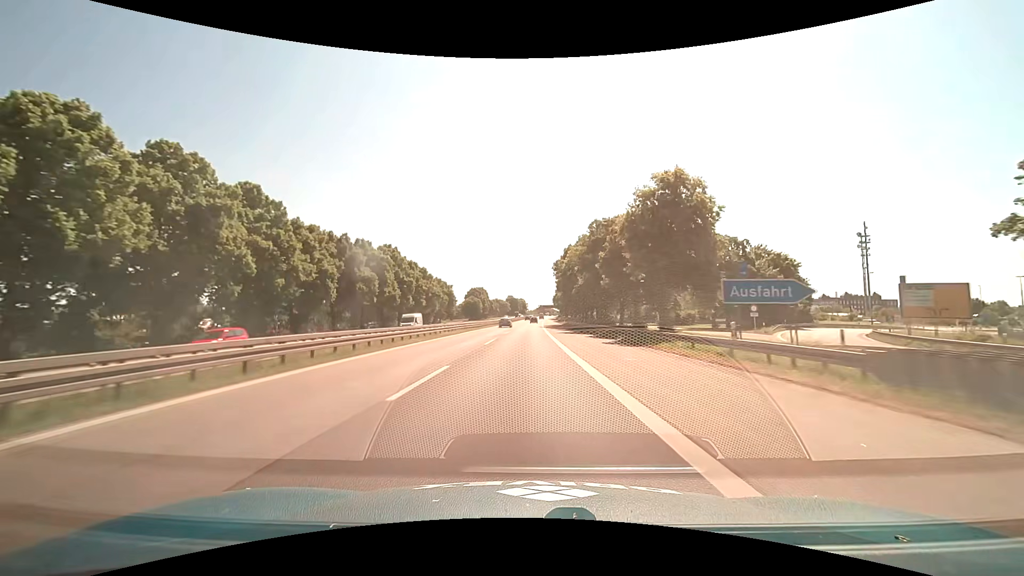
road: motorway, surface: asphalt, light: Day
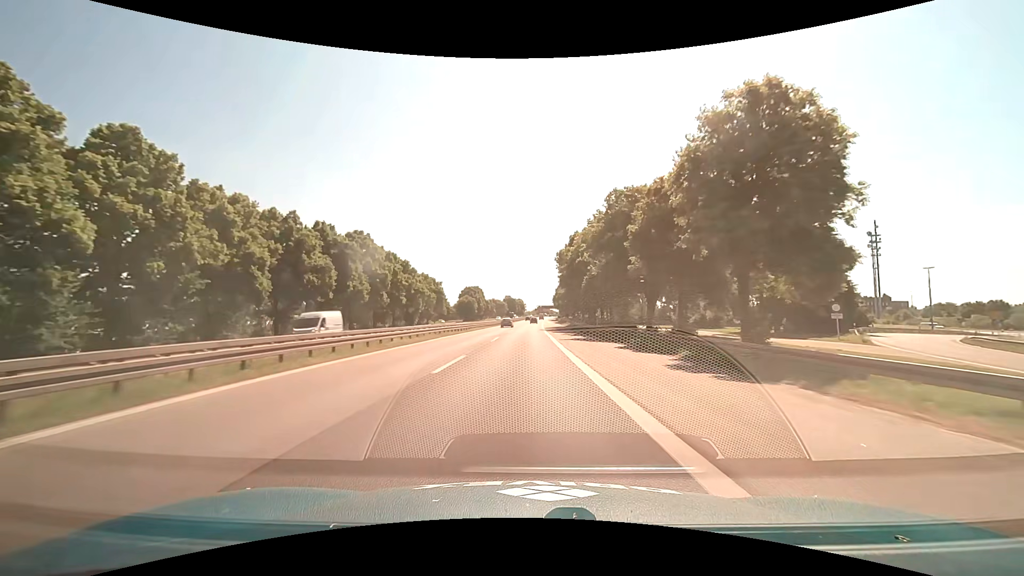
(0.0, +14.0) m; 0°
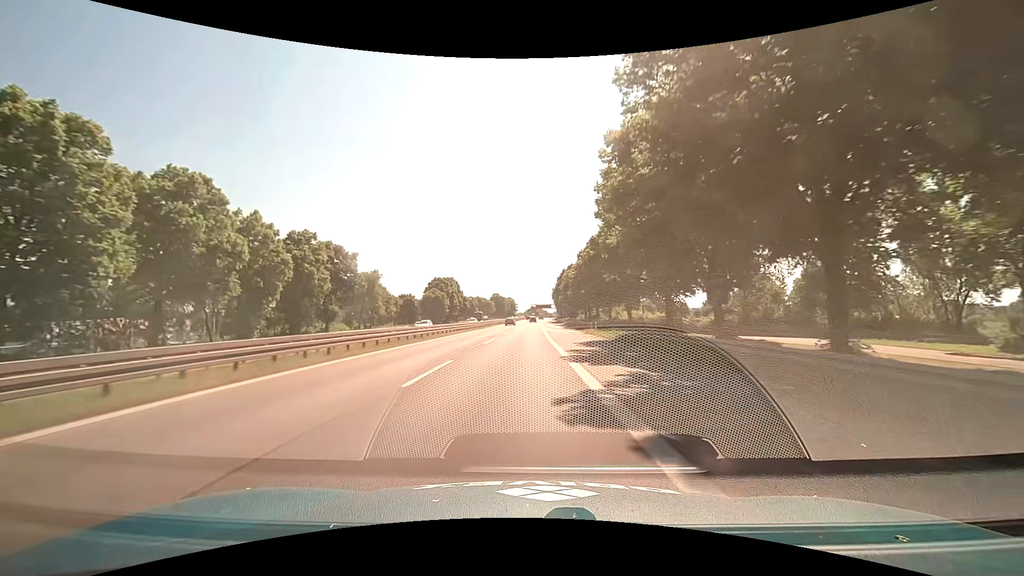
(+0.3, +56.2) m; +1°
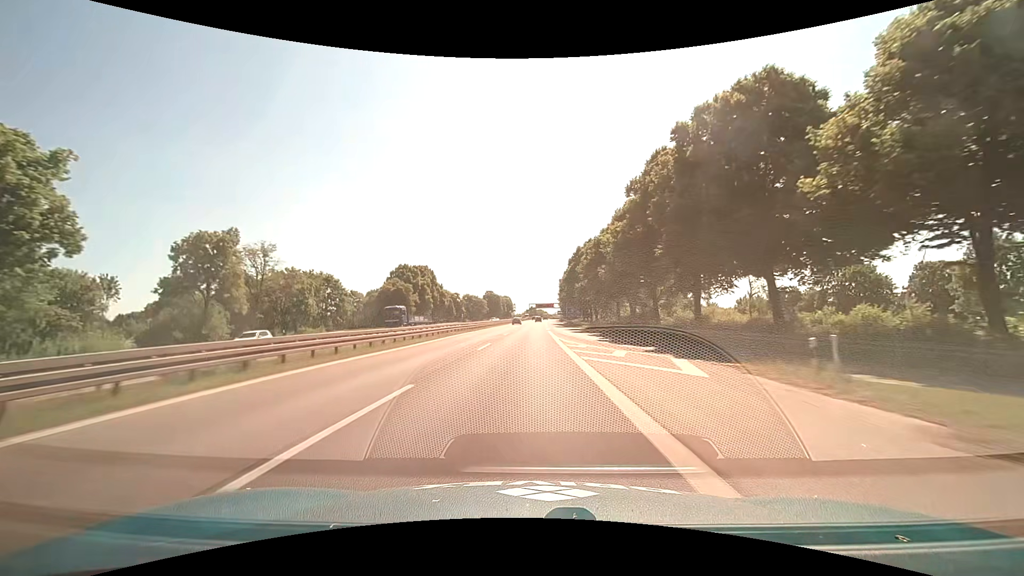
(+0.1, +42.1) m; 0°
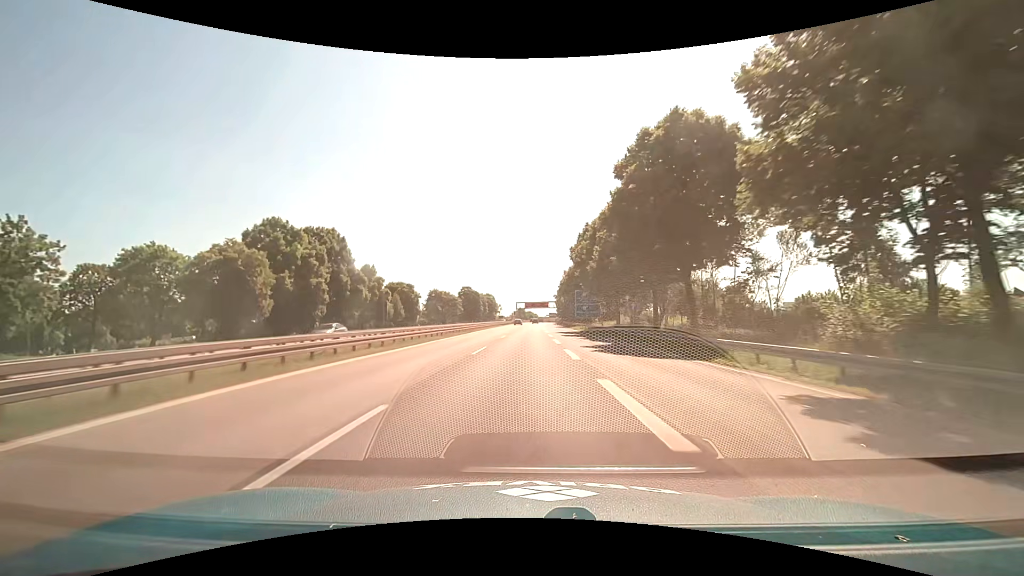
(+0.5, +56.3) m; +1°
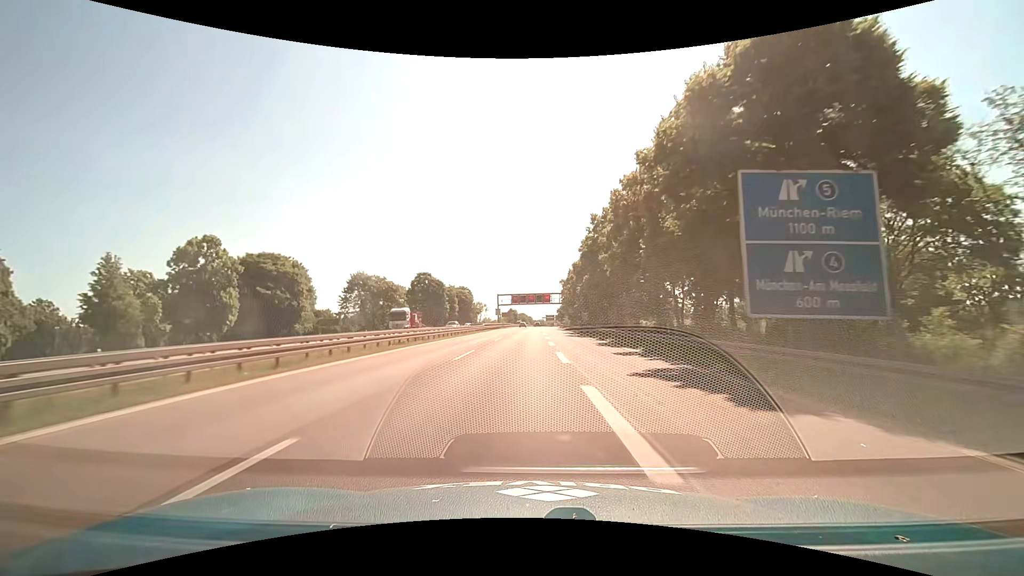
(+1.0, +74.0) m; +1°
(0, +10) (0, +20) (0, +30) (0, +40) (0, +50) (0, +60) (0, +70) (0, +80) (0, +90) (+1, +100) m
